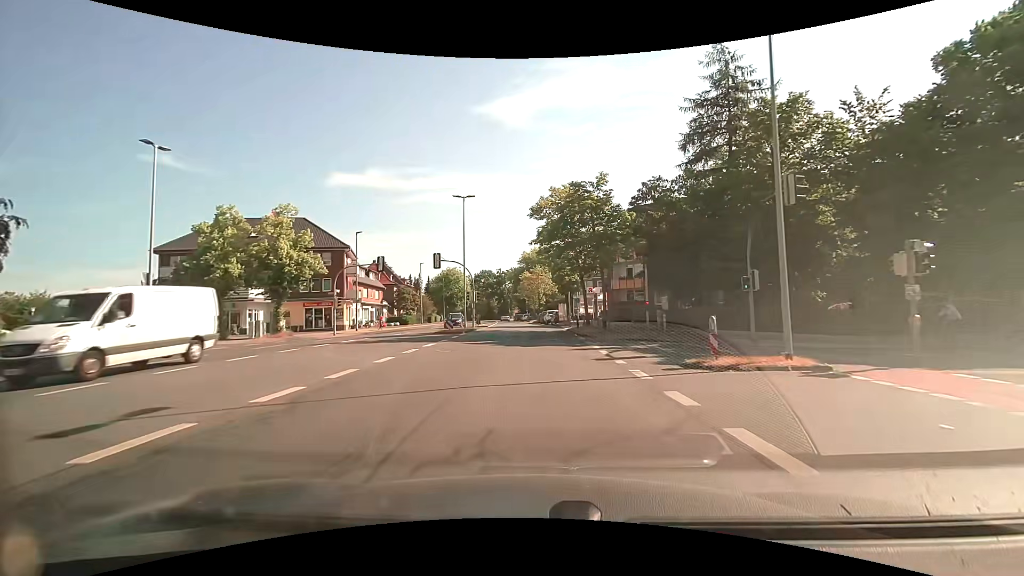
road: tertiary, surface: asphalt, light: Day
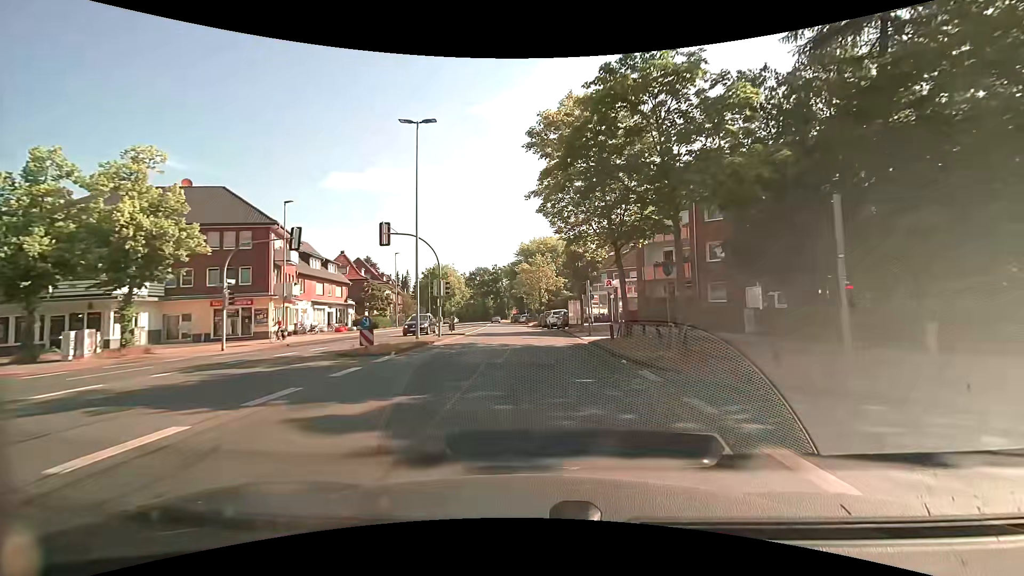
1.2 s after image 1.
(-0.1, +15.3) m; 0°
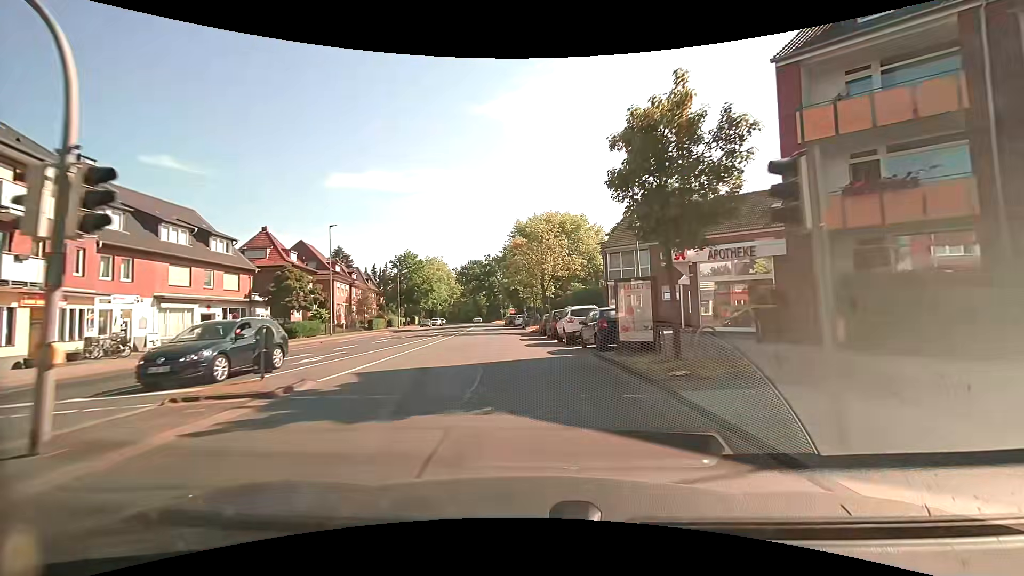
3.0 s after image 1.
(-0.1, +22.5) m; -1°
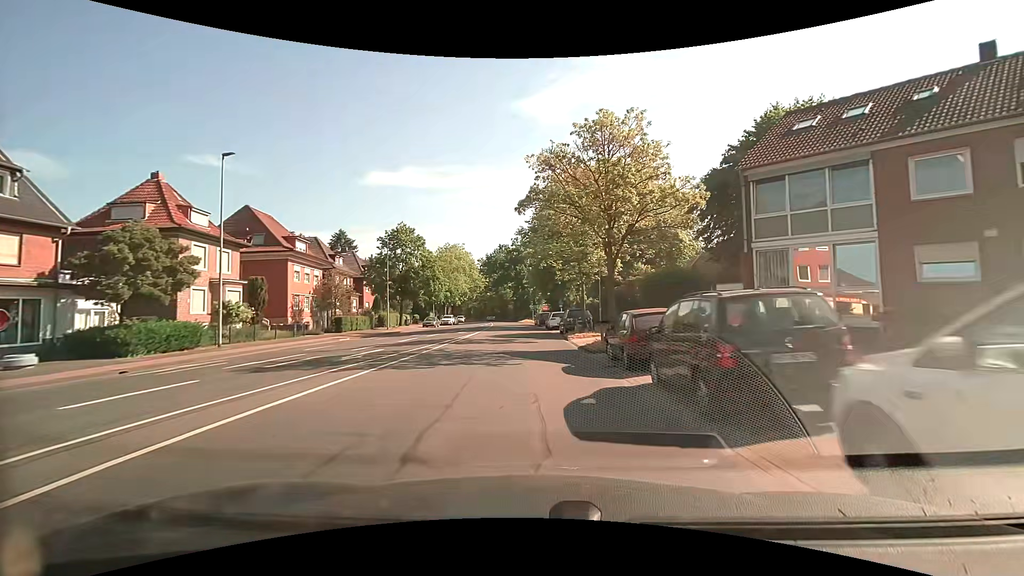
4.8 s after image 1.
(-0.6, +21.6) m; -3°
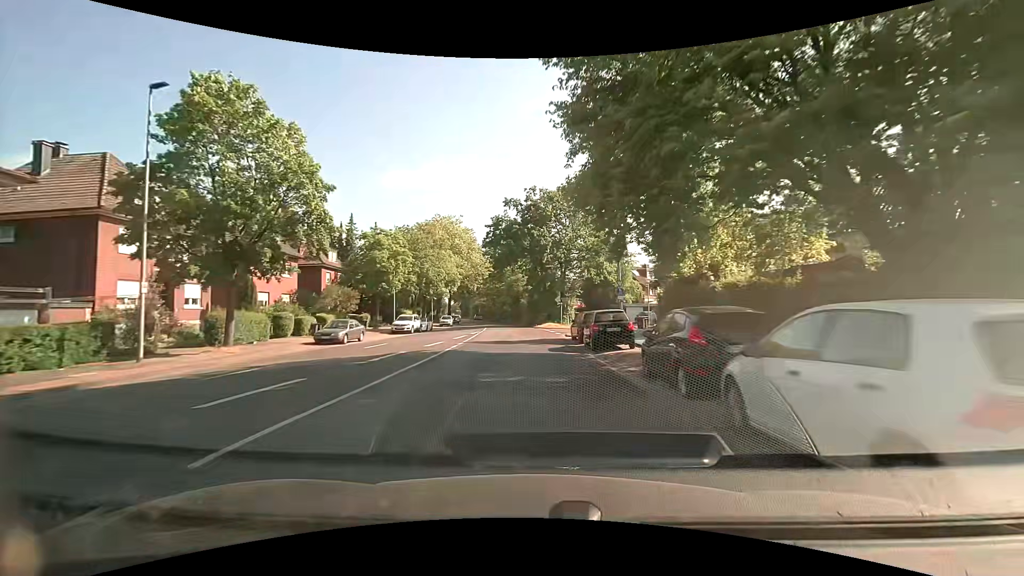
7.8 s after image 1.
(-1.2, +37.0) m; -3°
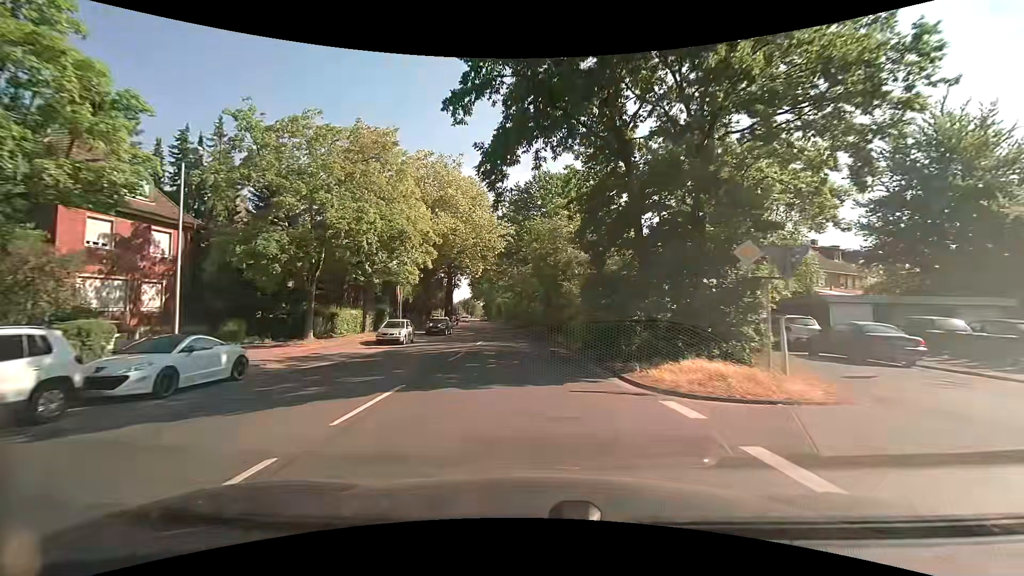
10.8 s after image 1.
(-1.0, +37.6) m; -4°
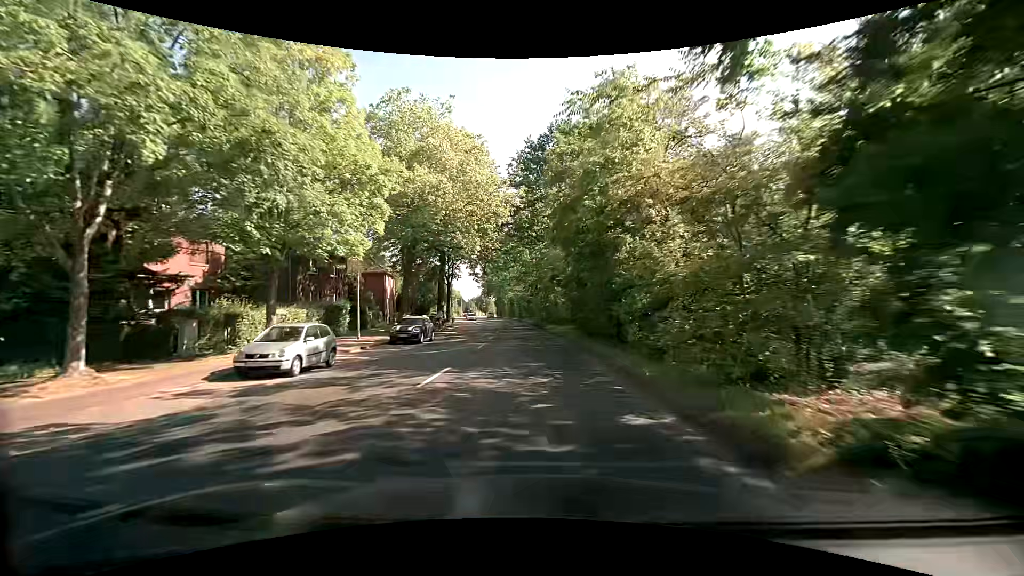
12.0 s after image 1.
(-0.3, +15.0) m; -2°
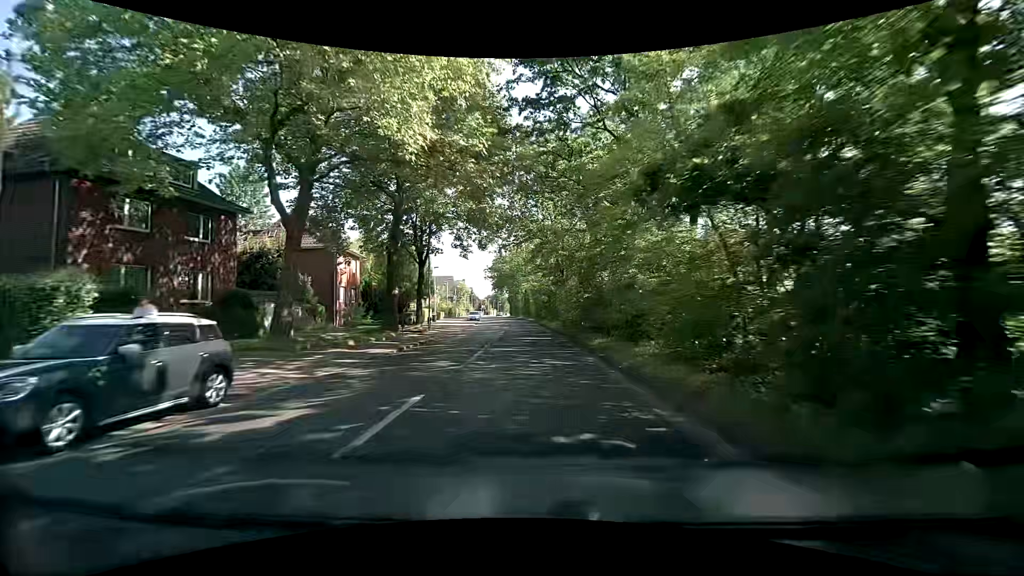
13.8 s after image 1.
(-0.3, +22.7) m; -2°
(0, +10) (0, +20) (0, +30) (-1, +40) (-1, +50) (-2, +60) (-2, +70) (-3, +80) (-4, +90) (-5, +100) m
